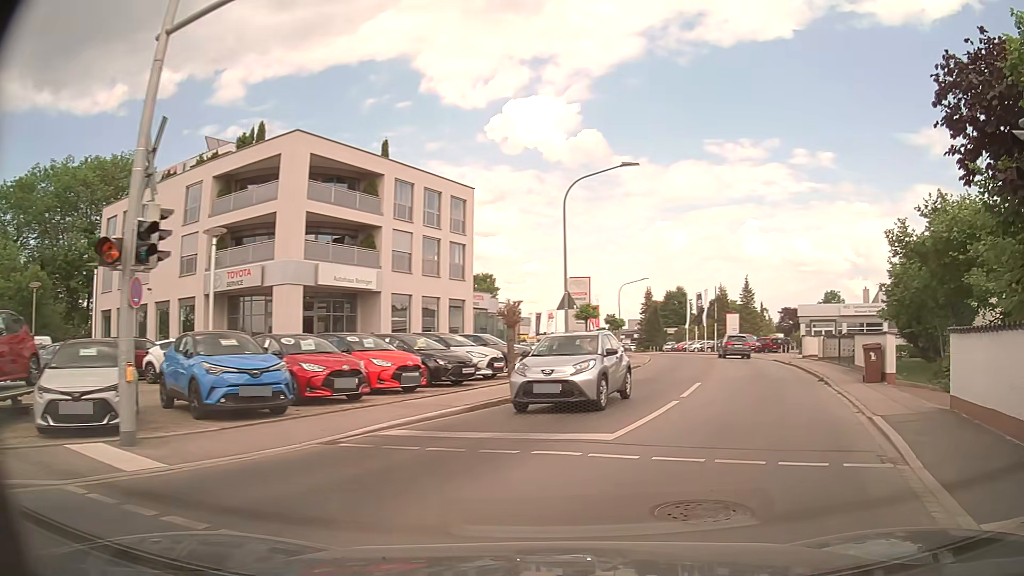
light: Day
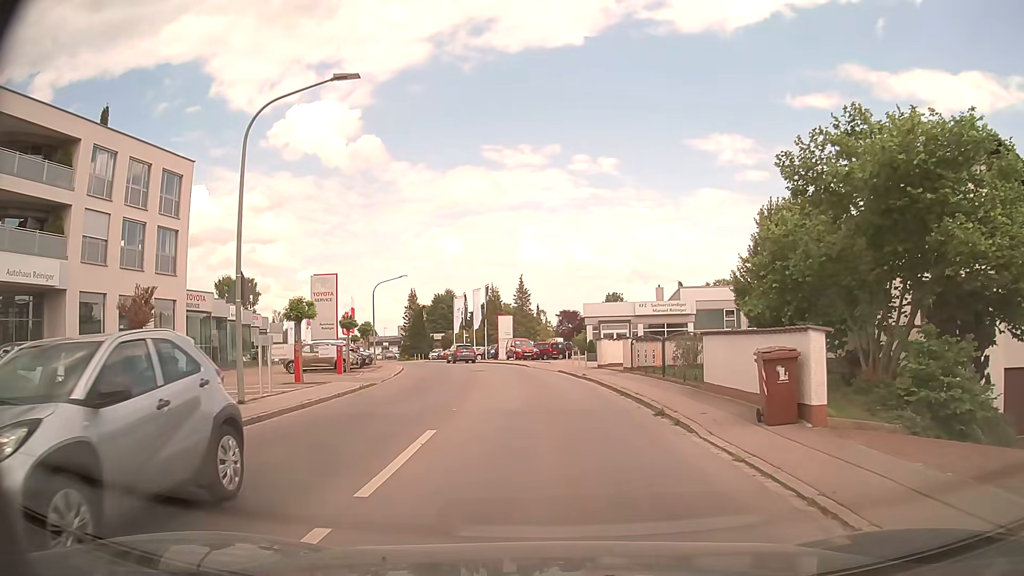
(+2.1, +9.3) m; +20°
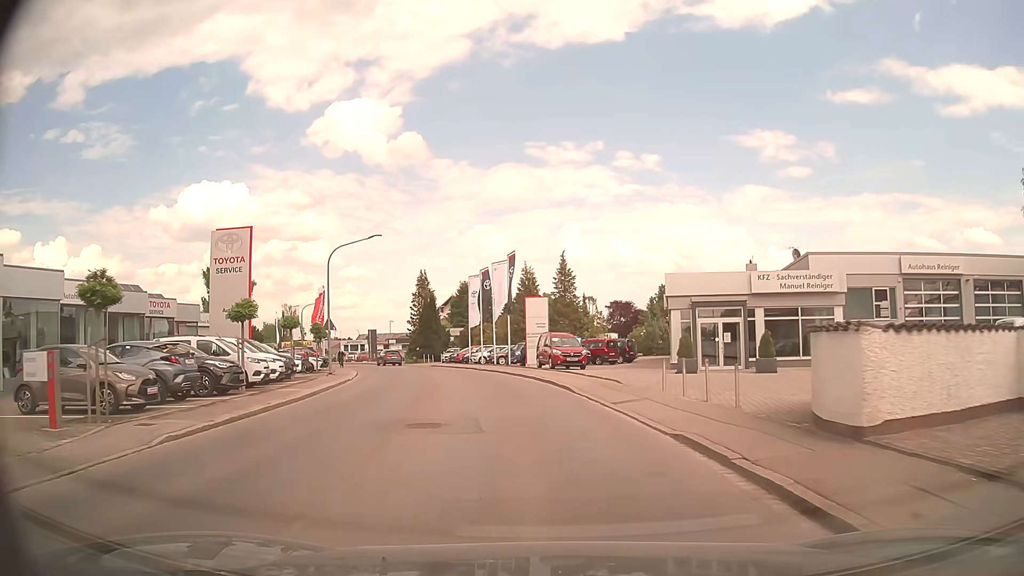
(-0.5, +22.6) m; -4°
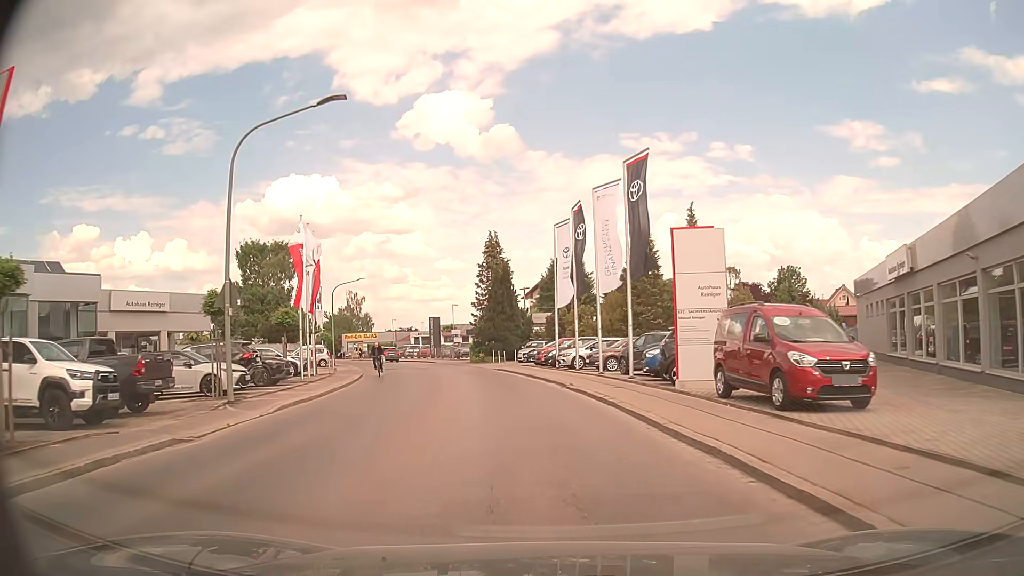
(-1.7, +21.9) m; -8°
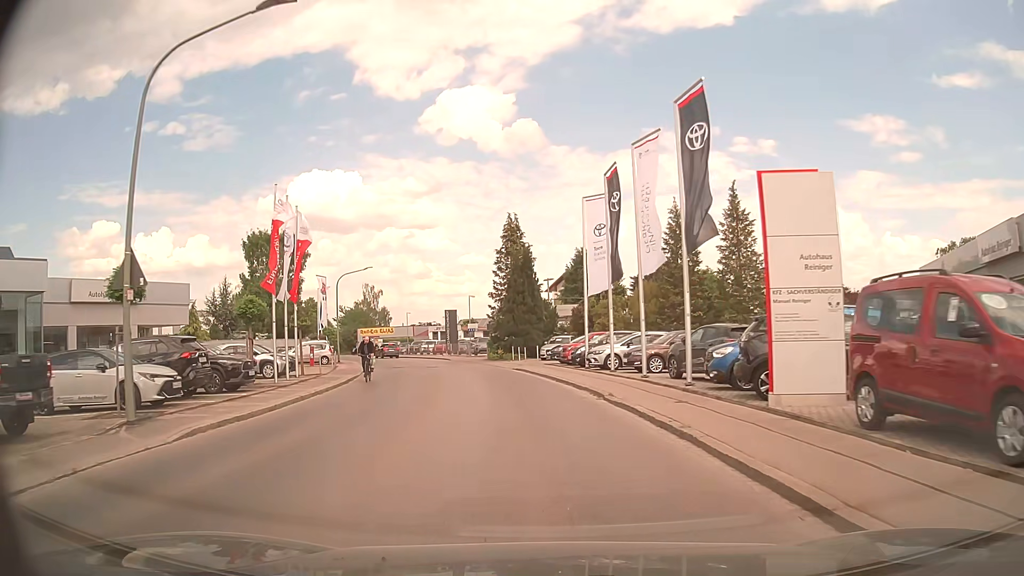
(-0.1, +5.5) m; -2°
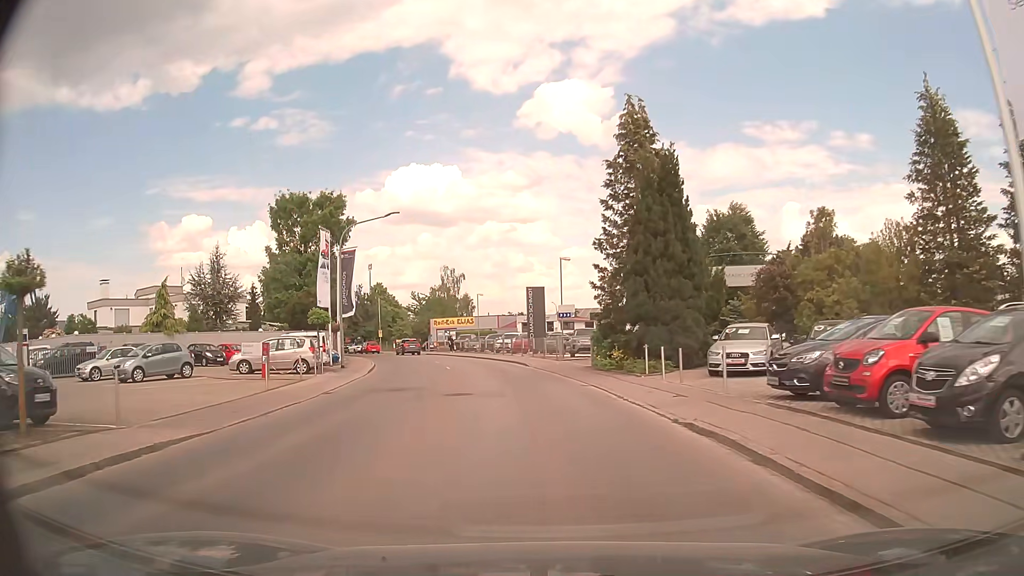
(-1.8, +22.8) m; -9°
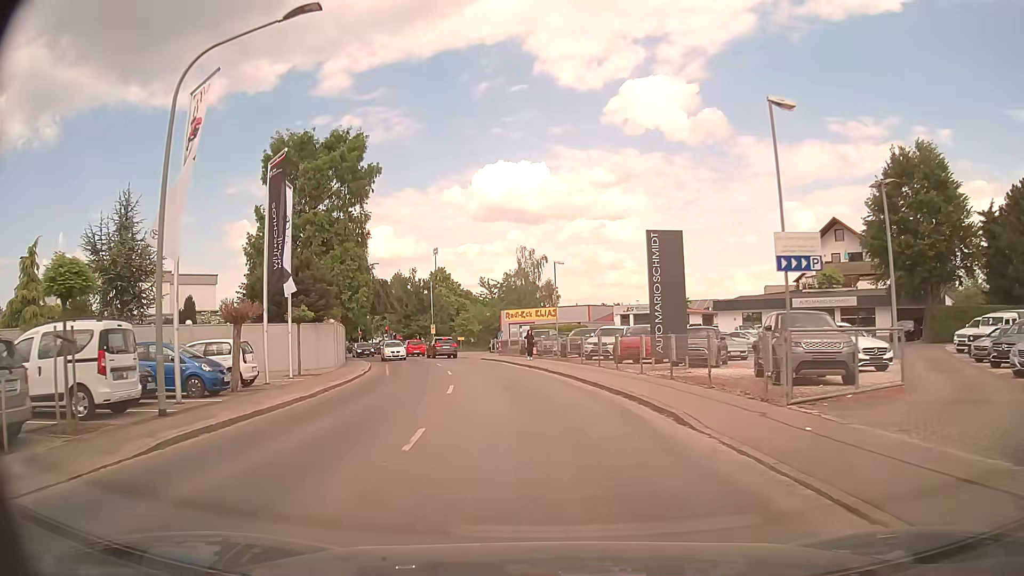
(-1.4, +22.6) m; -8°
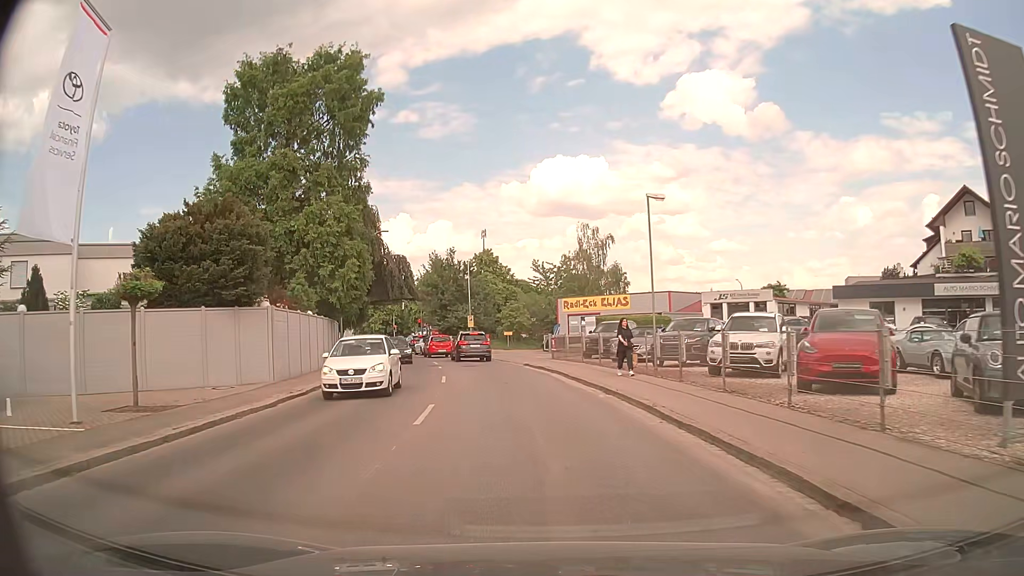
(-0.6, +15.4) m; -5°
